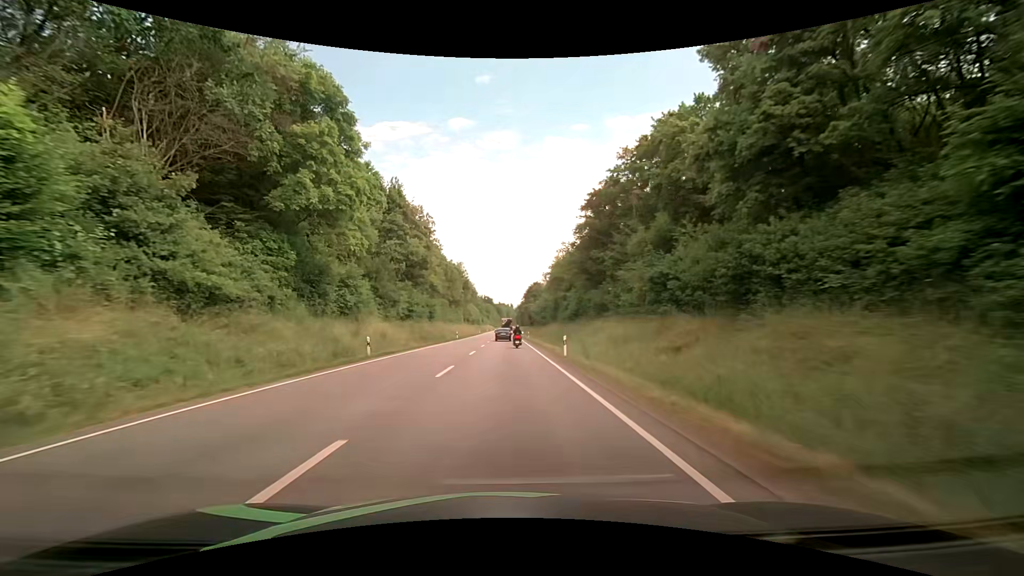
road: primary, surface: asphalt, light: Day
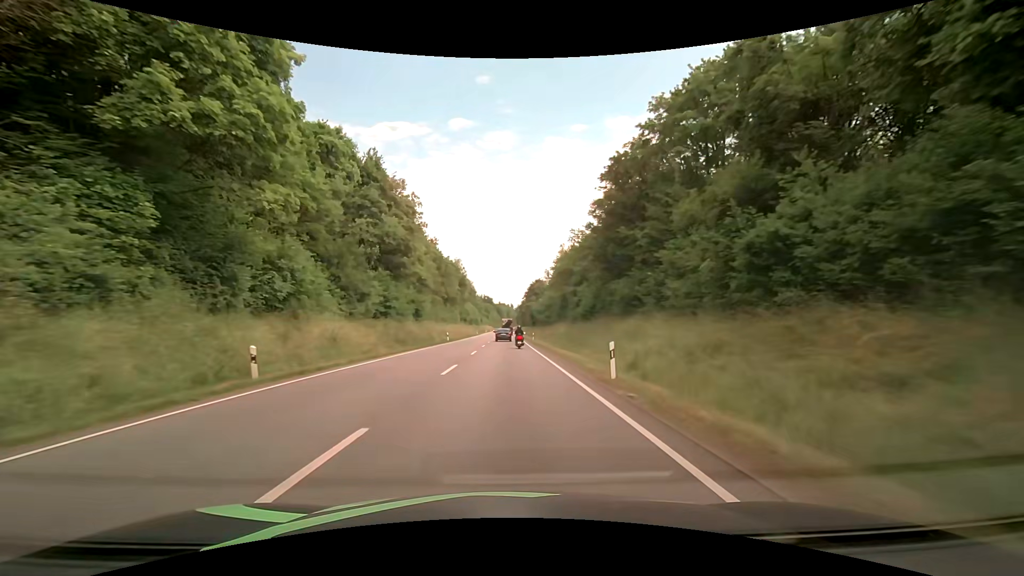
(+0.3, +11.2) m; 0°
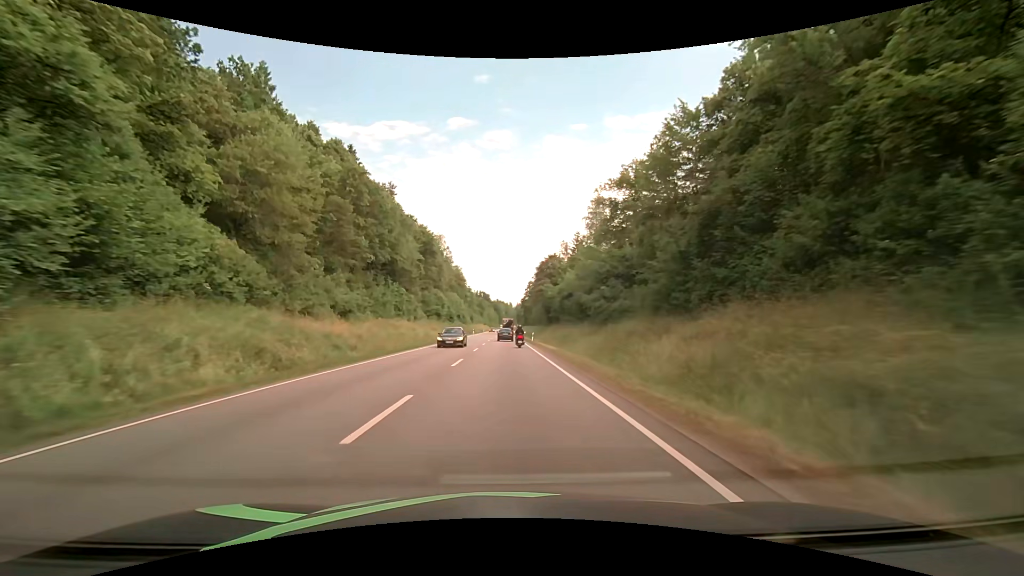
(-1.0, +56.7) m; -1°
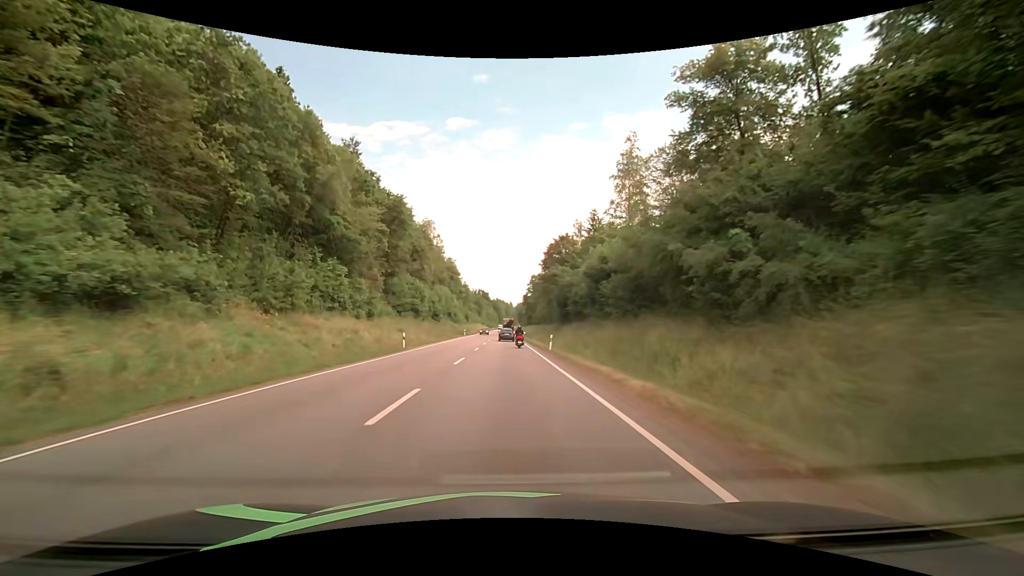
(+0.1, +22.9) m; 0°
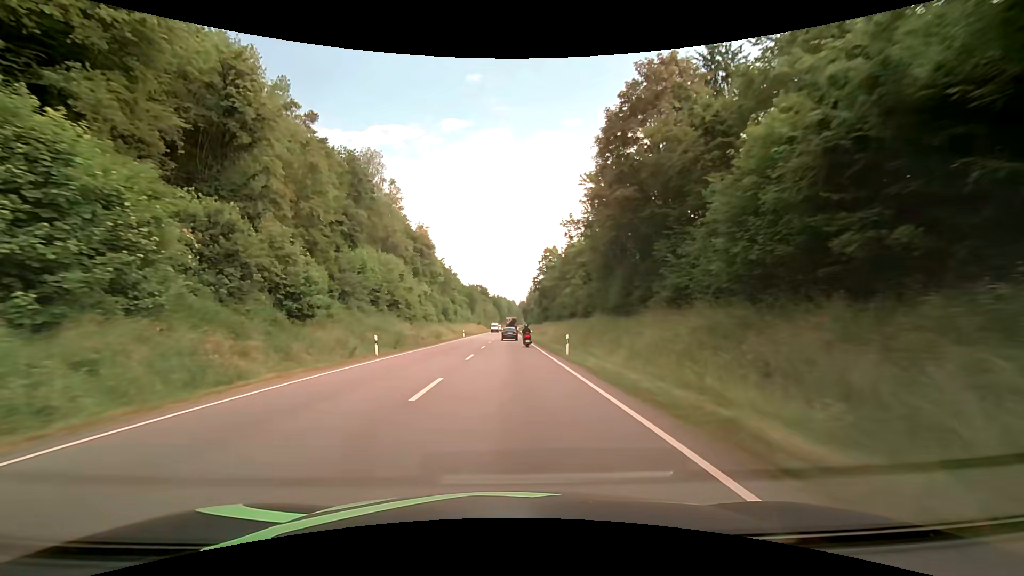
(-0.1, +57.8) m; 0°
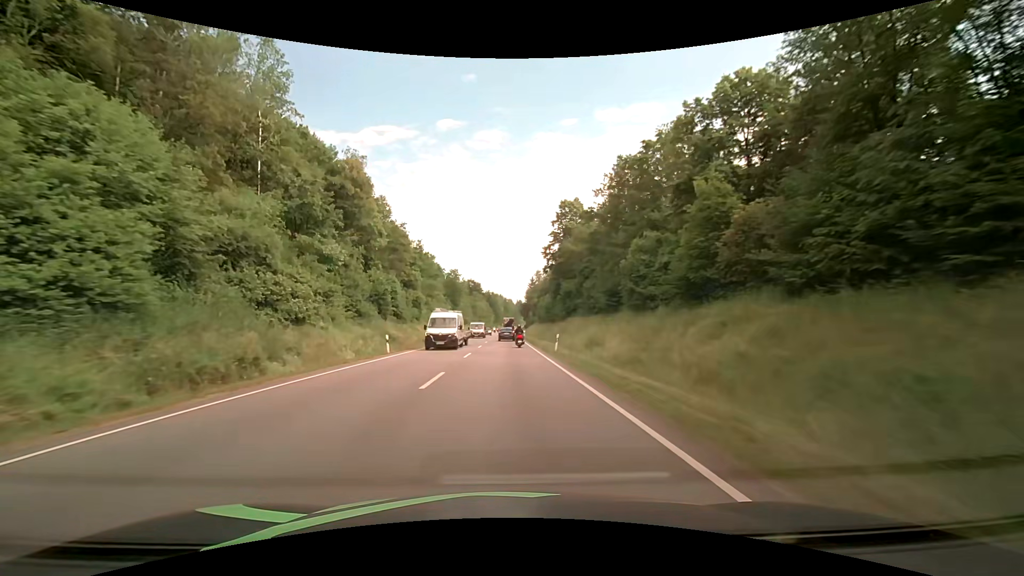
(0.0, +45.9) m; +1°
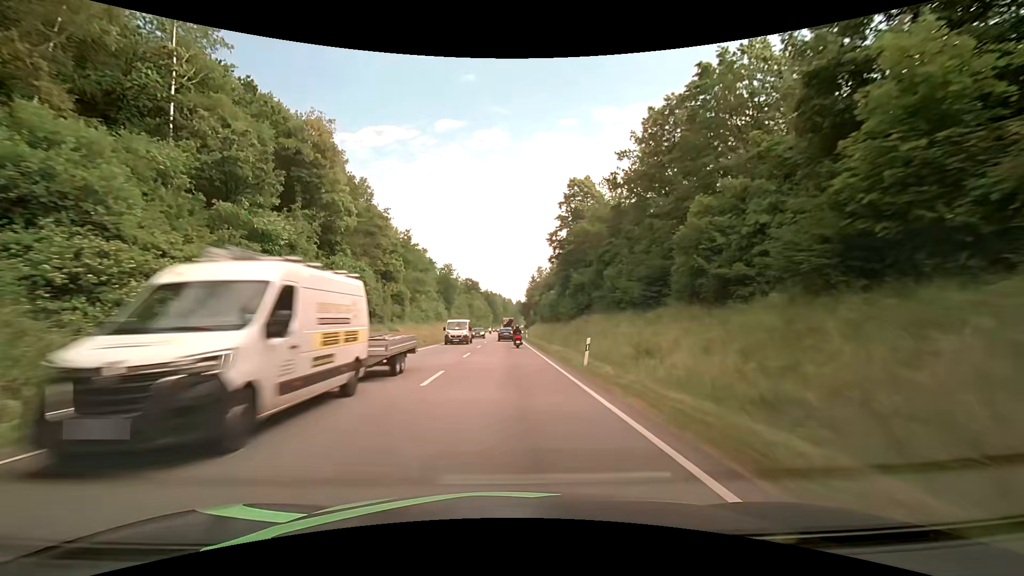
(0.0, +11.3) m; 0°
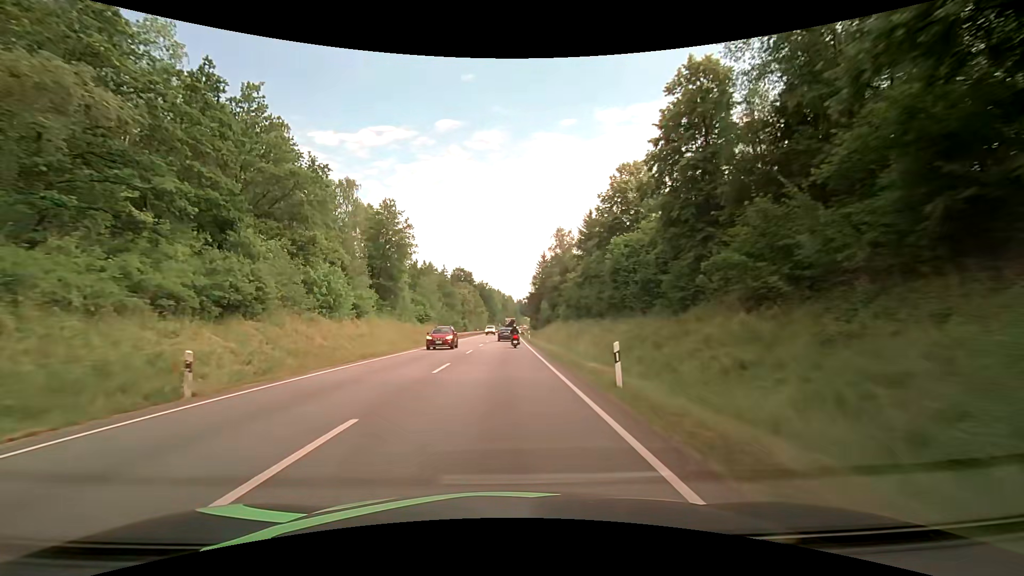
(+0.1, +56.3) m; 0°
(0, +10) (0, +20) (0, +30) (0, +40) (0, +50) (0, +60) (-1, +70) (-1, +80) (-1, +90) (0, +100) m
